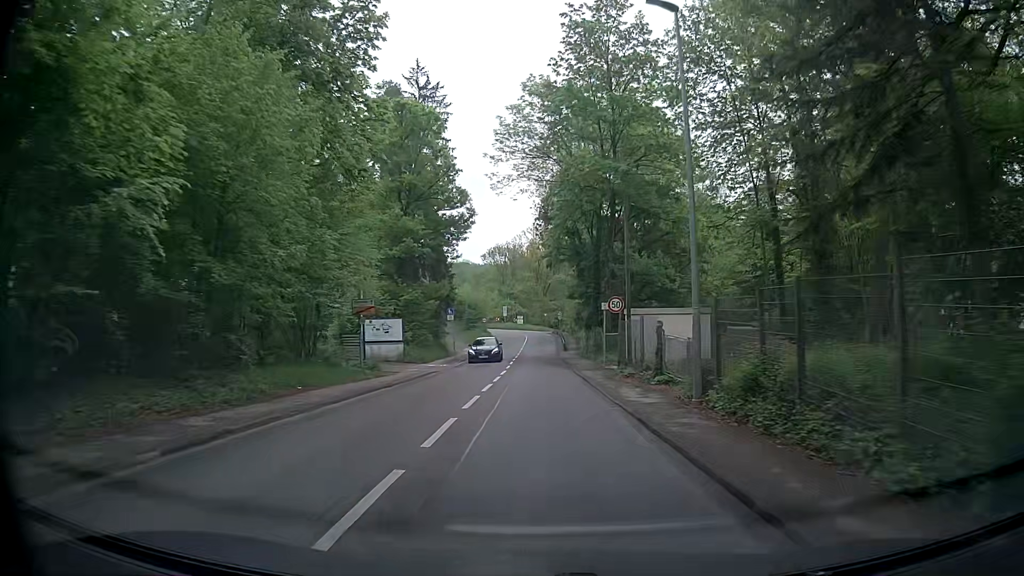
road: secondary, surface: asphalt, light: Day
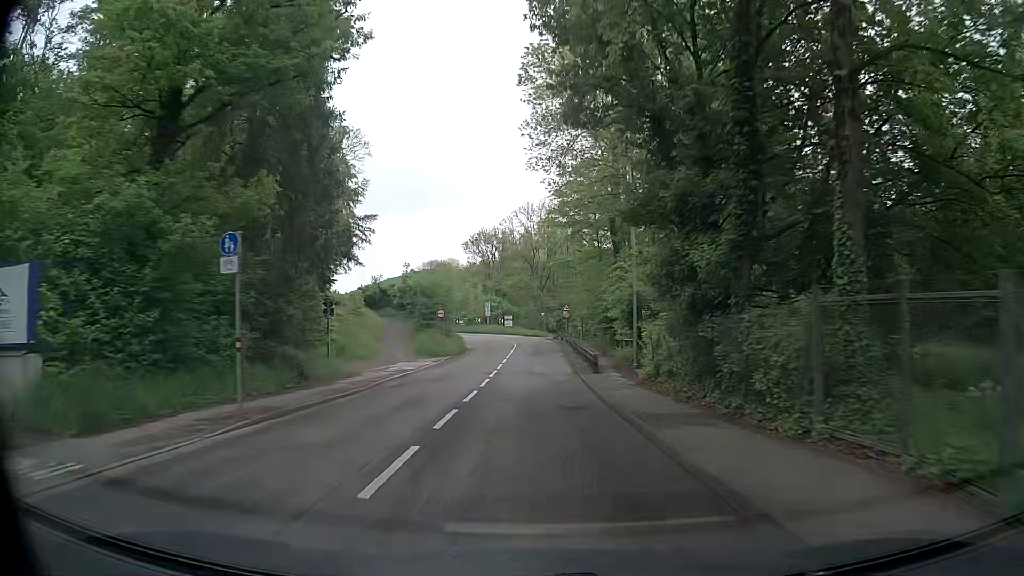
(-0.3, +30.8) m; 0°
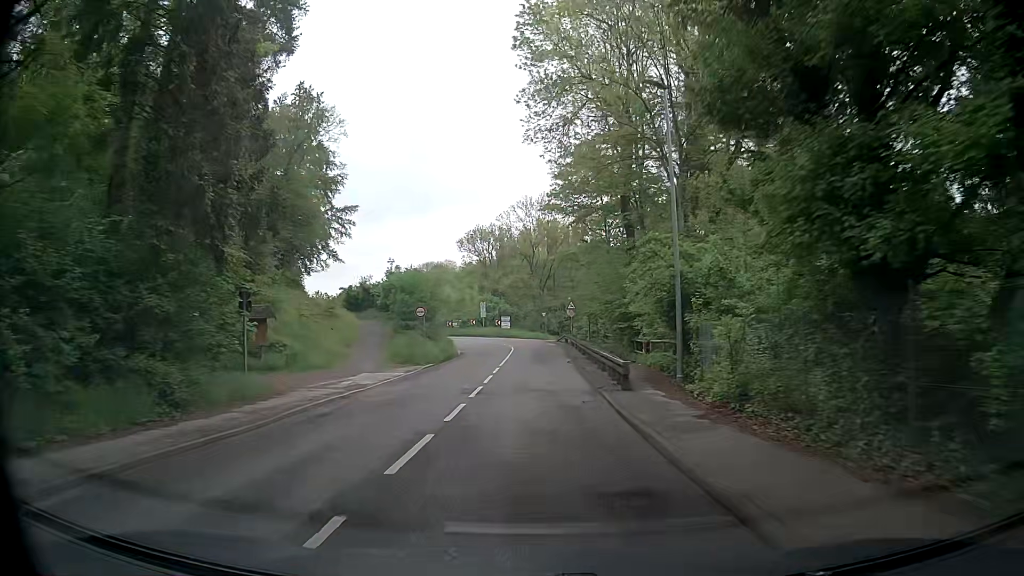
(-0.1, +7.7) m; 0°
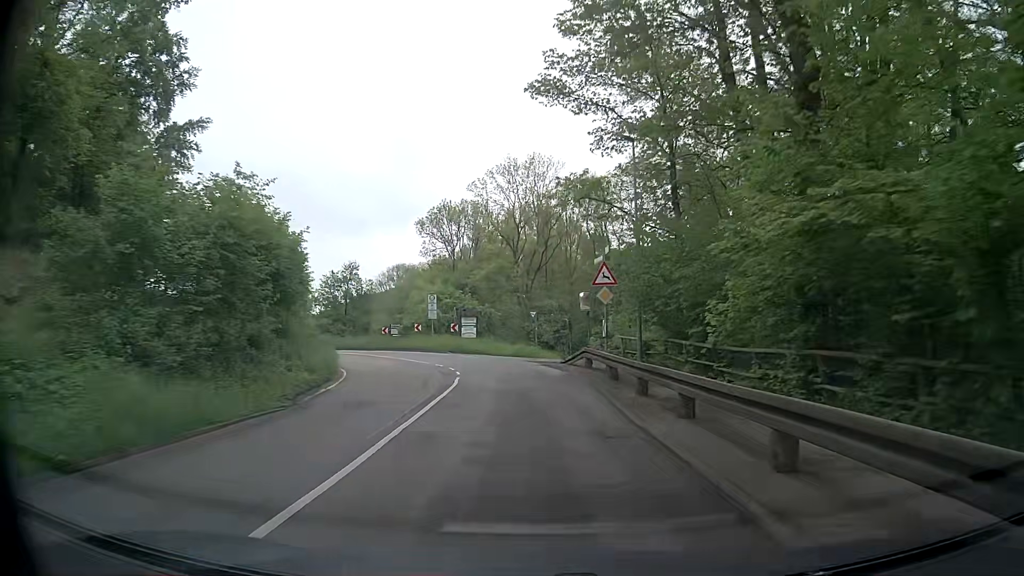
(+0.1, +30.6) m; +1°
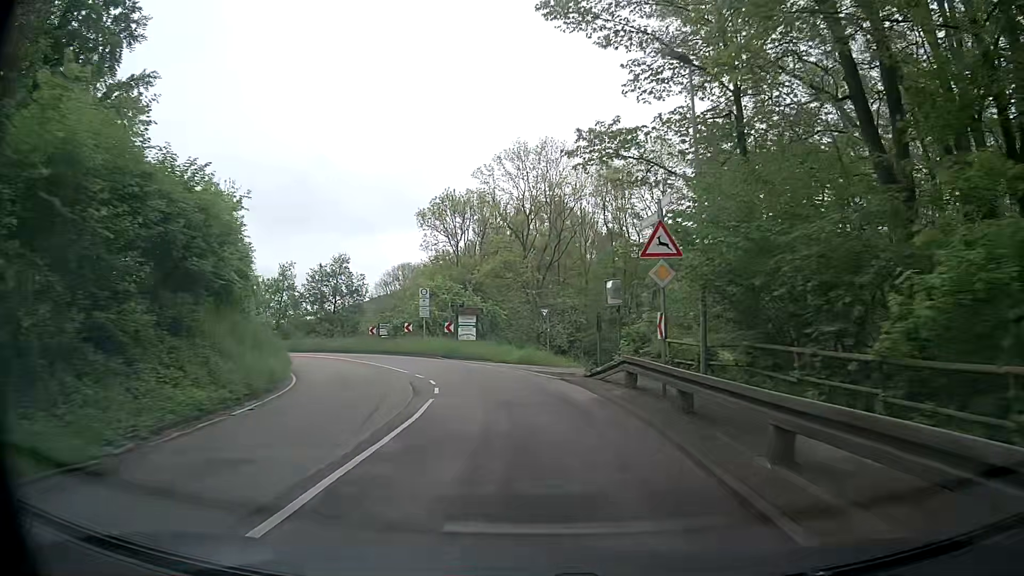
(-0.1, +7.6) m; -1°
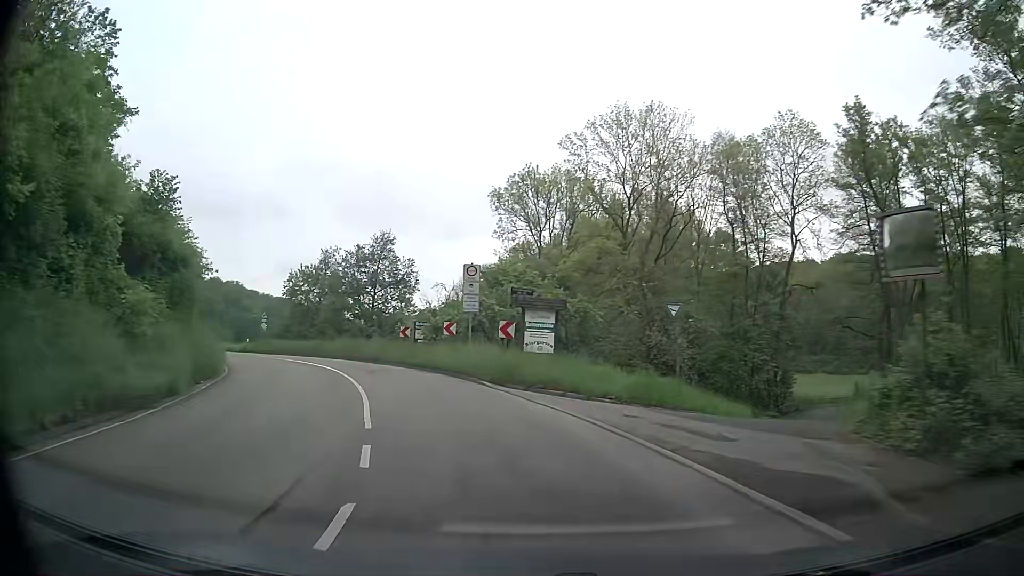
(-0.8, +15.2) m; -7°
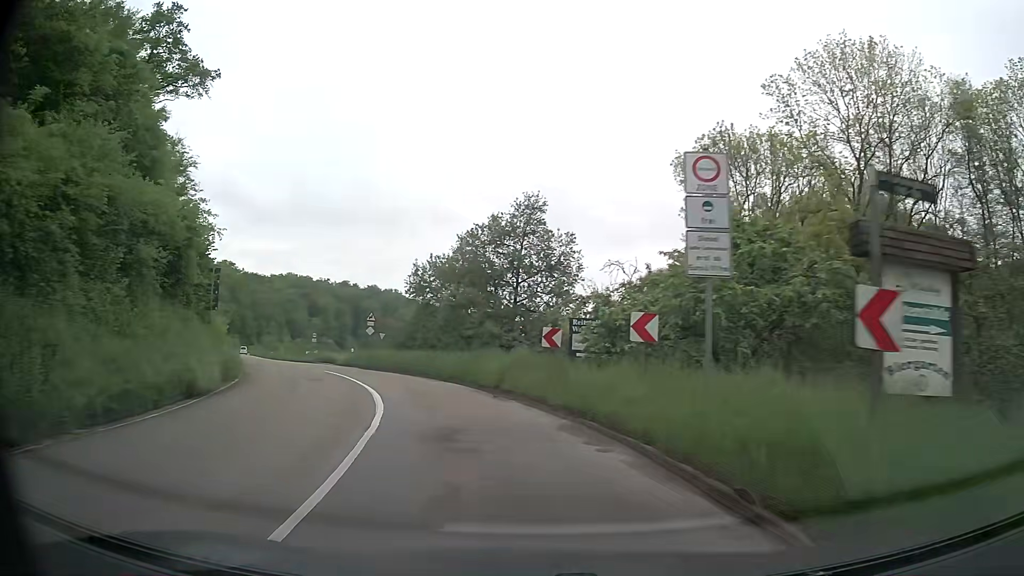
(-2.0, +15.2) m; -15°
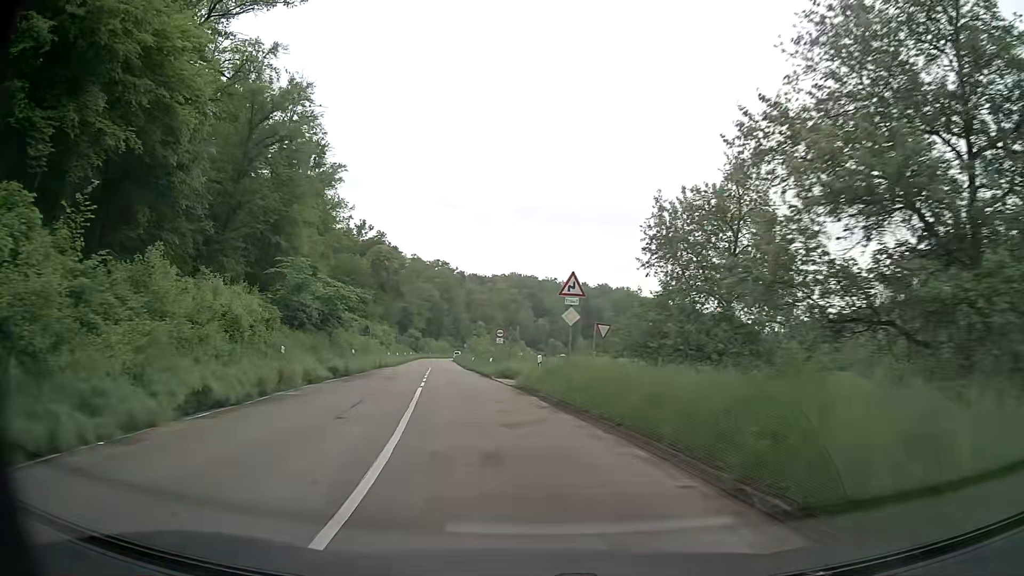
(-4.0, +22.9) m; -20°
(0, +10) (-2, +20) (-3, +30) (-4, +40) (-6, +50) (-7, +60) (-9, +69) (-10, +79) (-12, +89) (-13, +99) m
